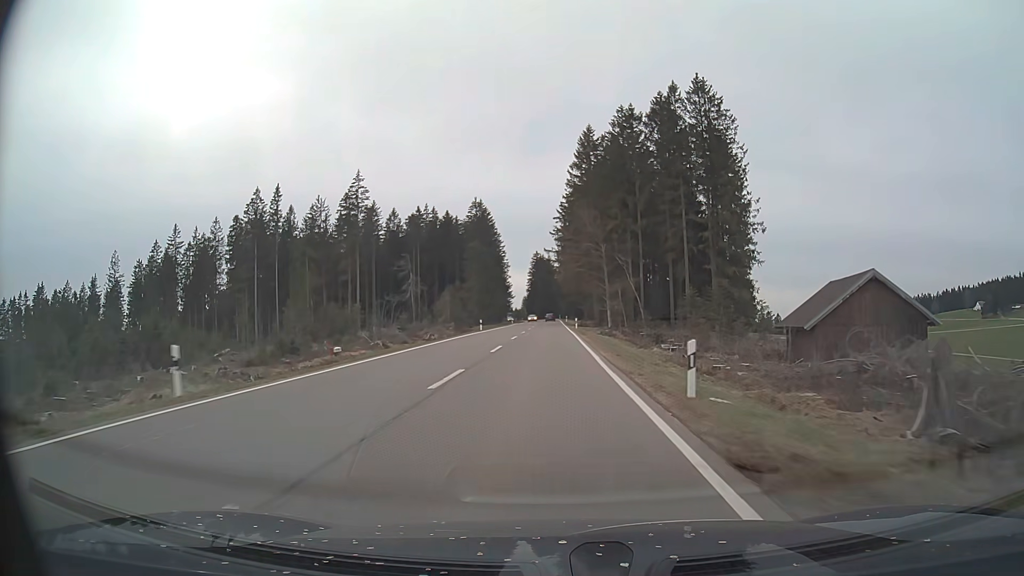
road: primary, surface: asphalt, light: Day
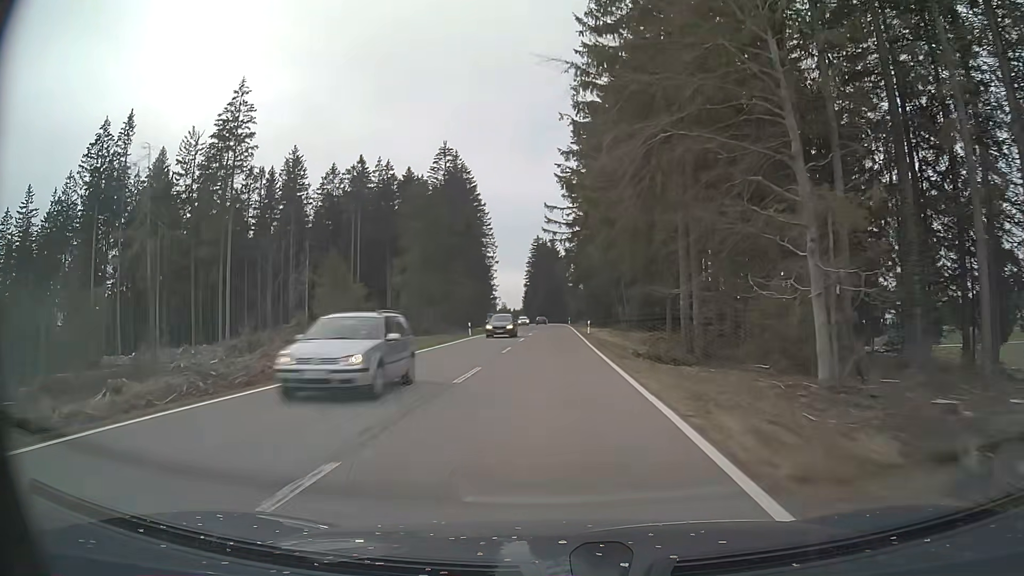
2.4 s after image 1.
(-0.3, +59.2) m; 0°
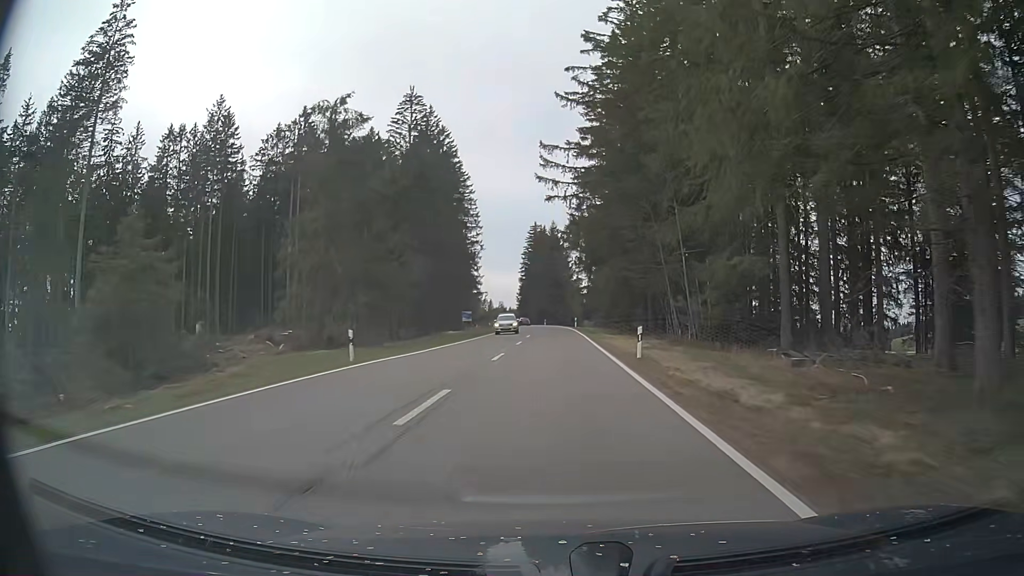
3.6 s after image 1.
(-0.1, +29.6) m; 0°
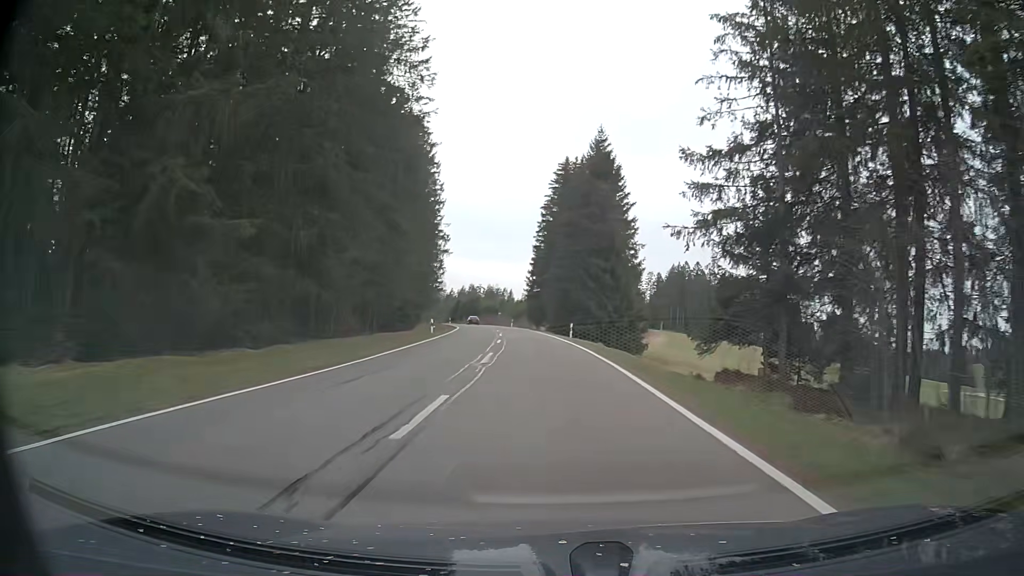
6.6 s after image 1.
(-0.6, +73.3) m; -2°
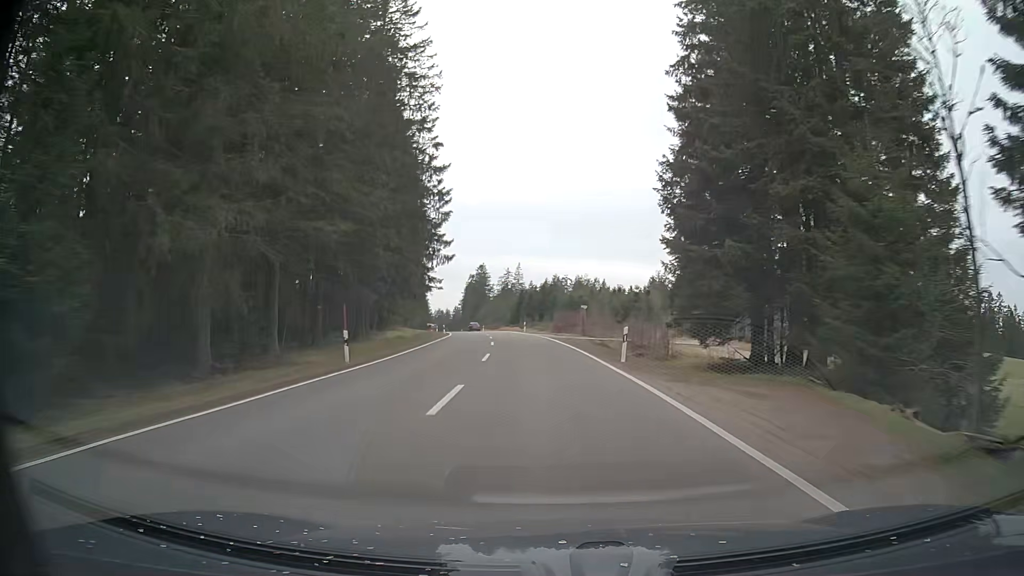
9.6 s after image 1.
(-4.9, +71.9) m; -8°
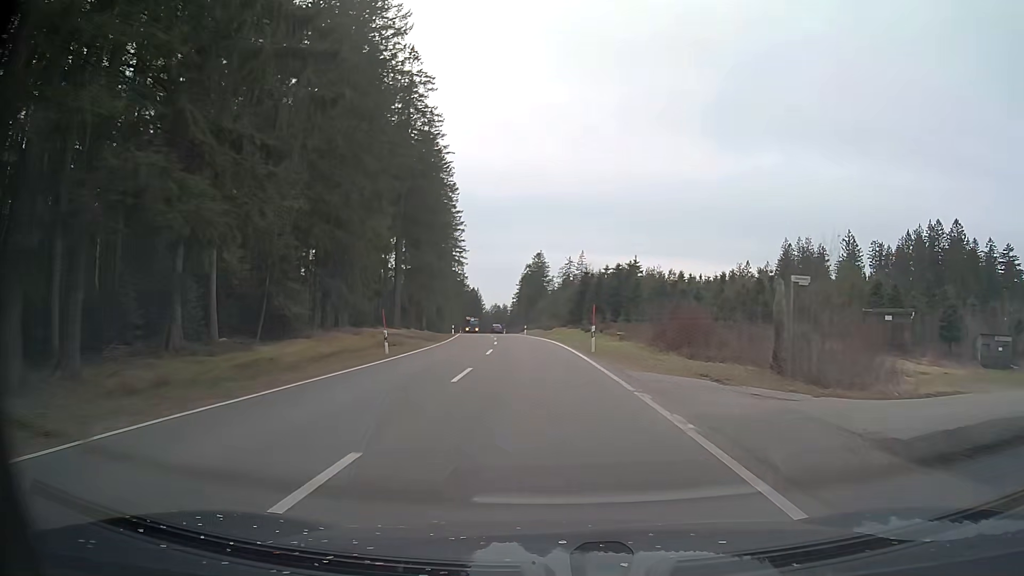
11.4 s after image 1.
(-1.9, +42.9) m; -5°
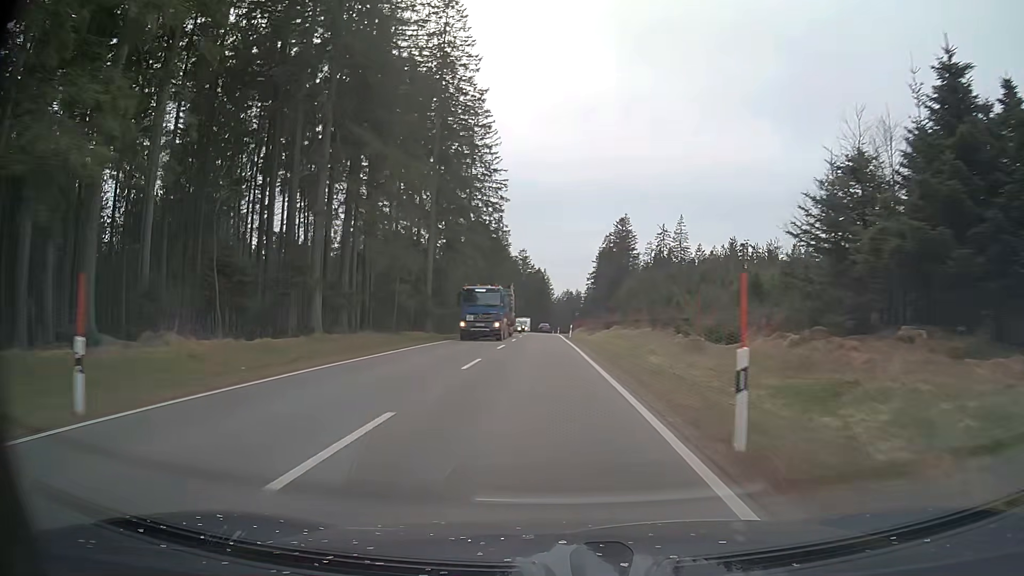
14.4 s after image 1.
(-4.3, +69.6) m; -6°
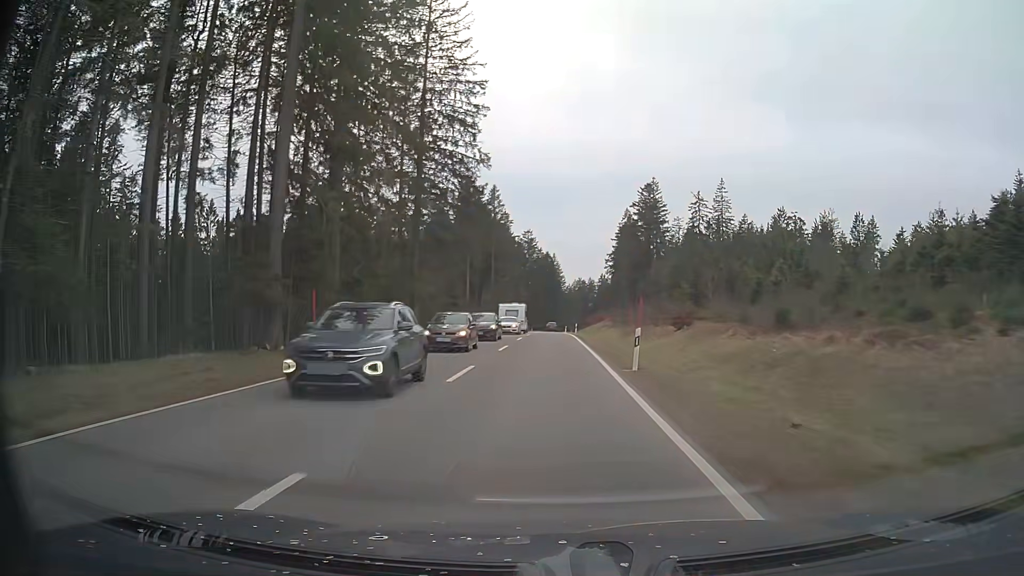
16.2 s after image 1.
(-0.2, +40.0) m; -1°
(0, +10) (0, +20) (0, +30) (0, +40) (0, +50) (0, +60) (0, +70) (-1, +80) (-1, +90) (-1, +100) m
